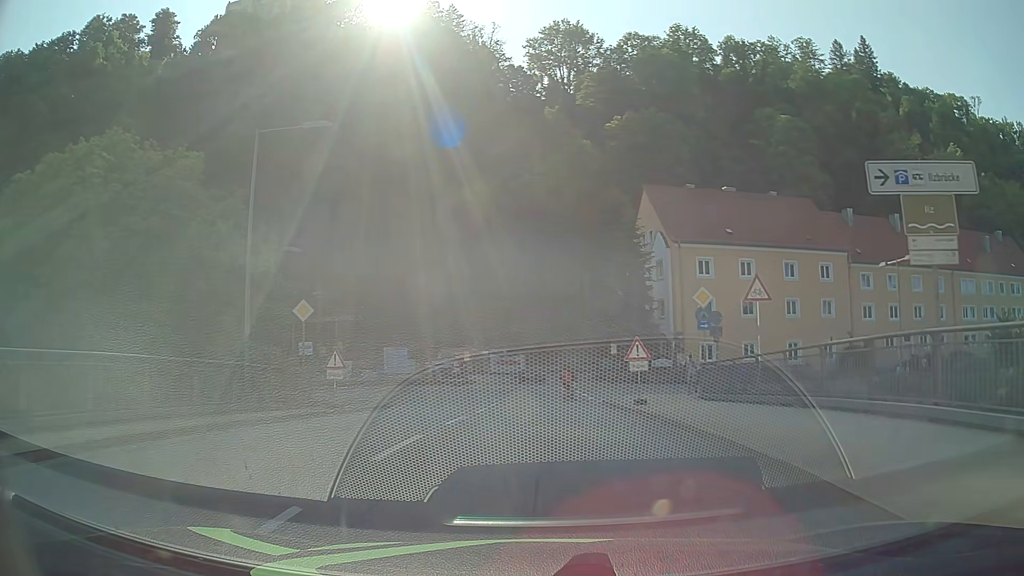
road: primary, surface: asphalt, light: Day
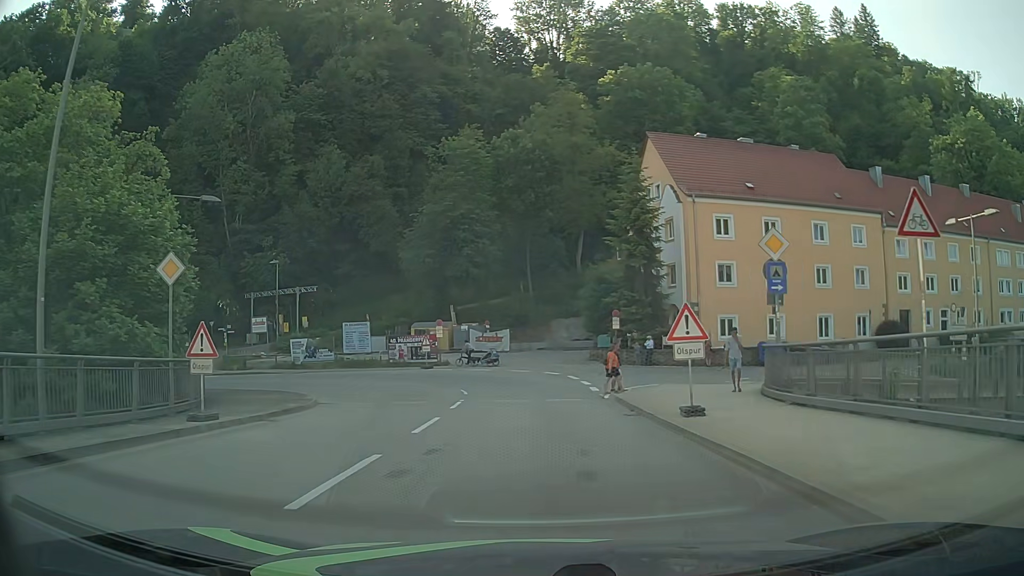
(+0.1, +8.5) m; +1°
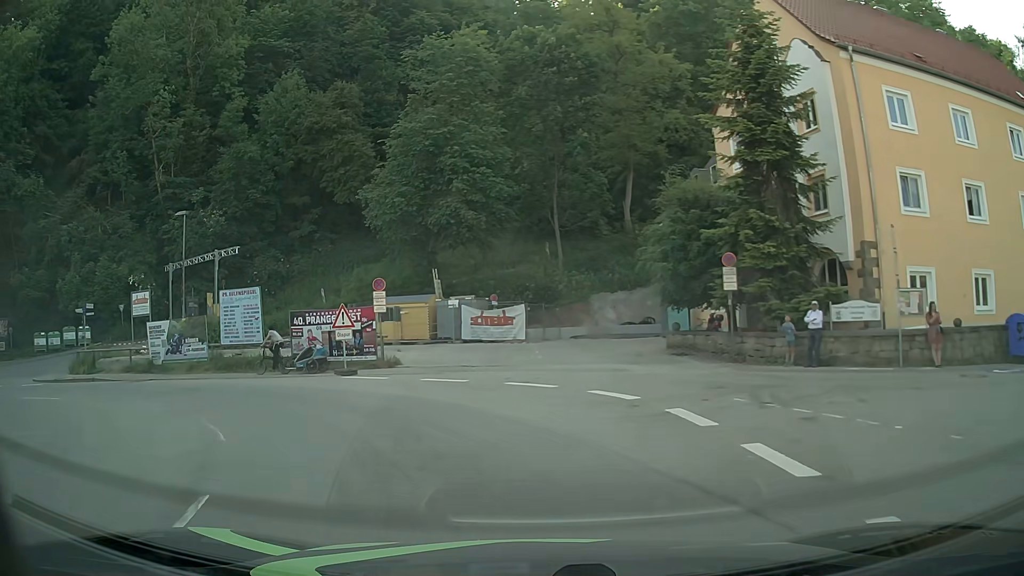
(0.0, +21.5) m; -2°
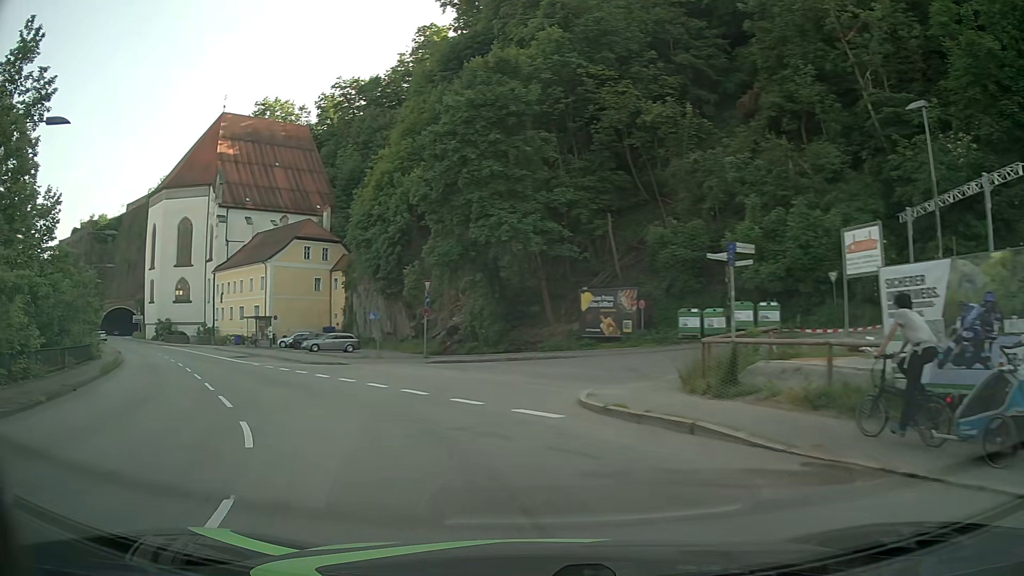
(-9.3, +16.7) m; -64°
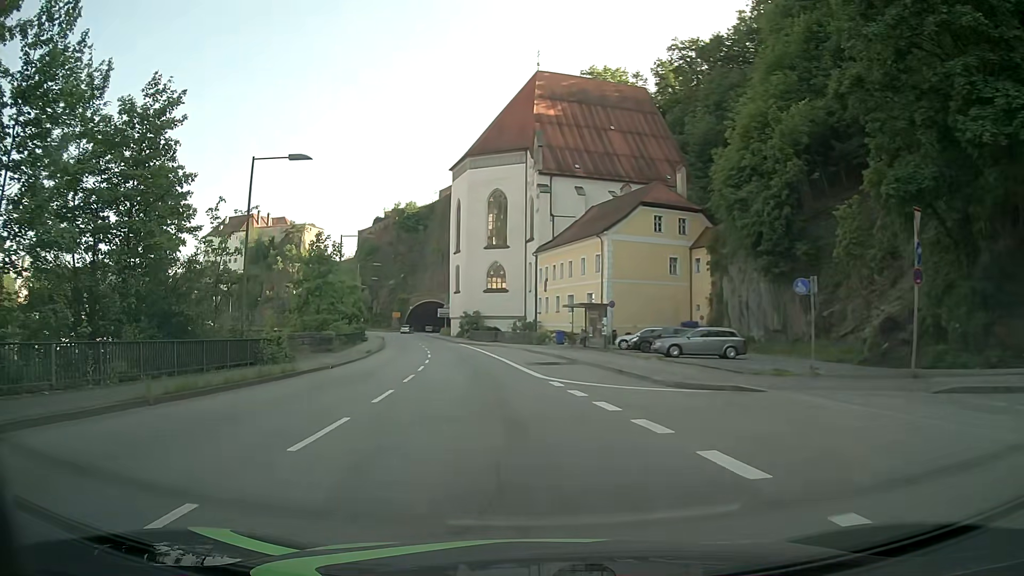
(-5.7, +18.7) m; -30°
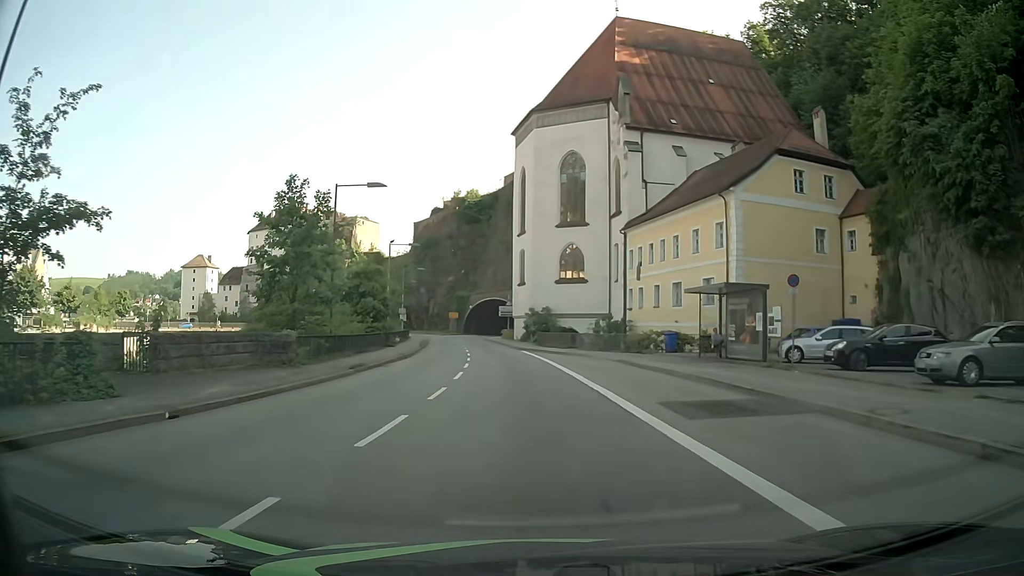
(-1.3, +17.9) m; -6°
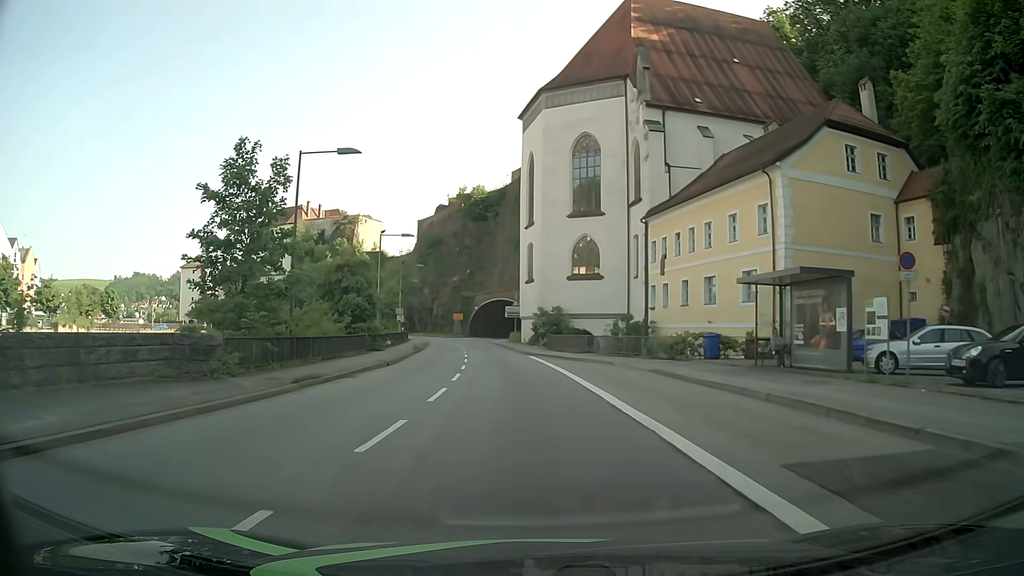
(0.0, +6.5) m; 0°
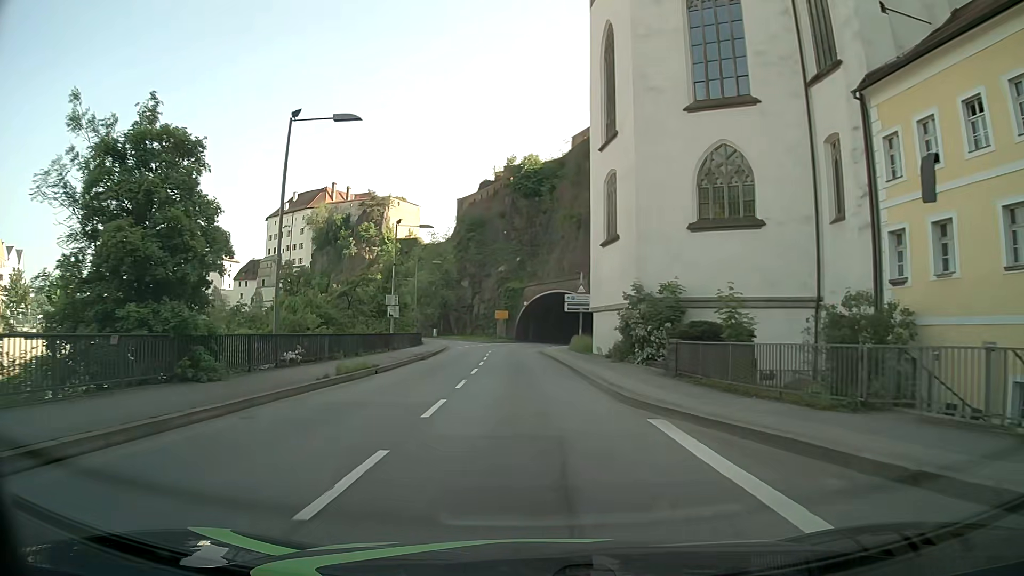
(-1.2, +27.7) m; -5°
